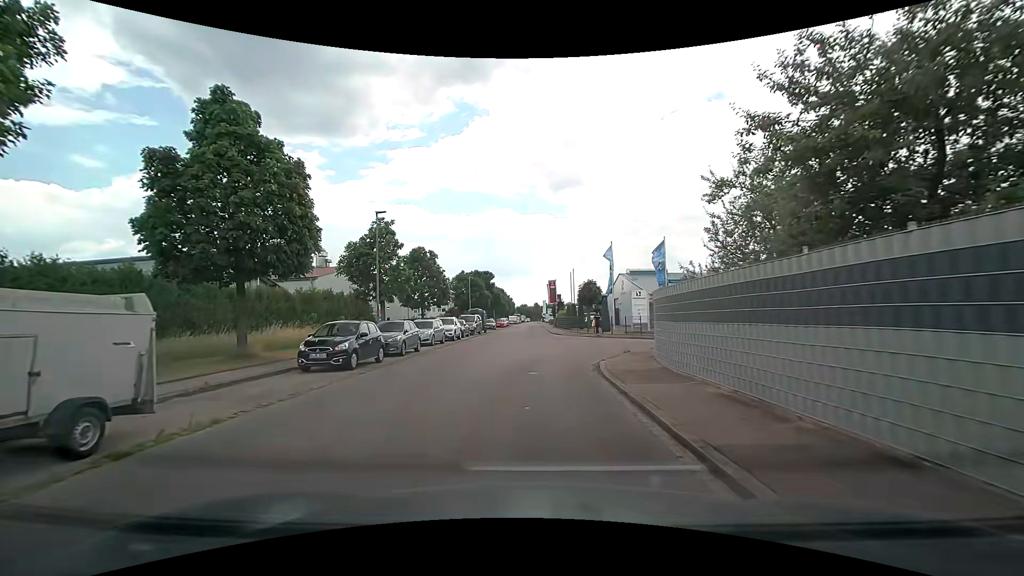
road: residential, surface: asphalt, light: Day
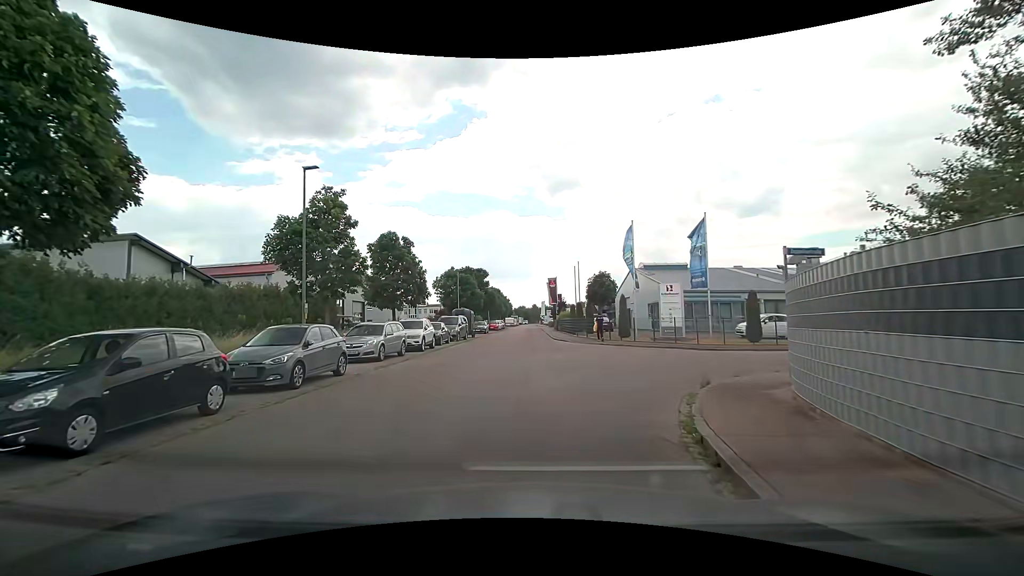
(0.0, +9.0) m; -1°
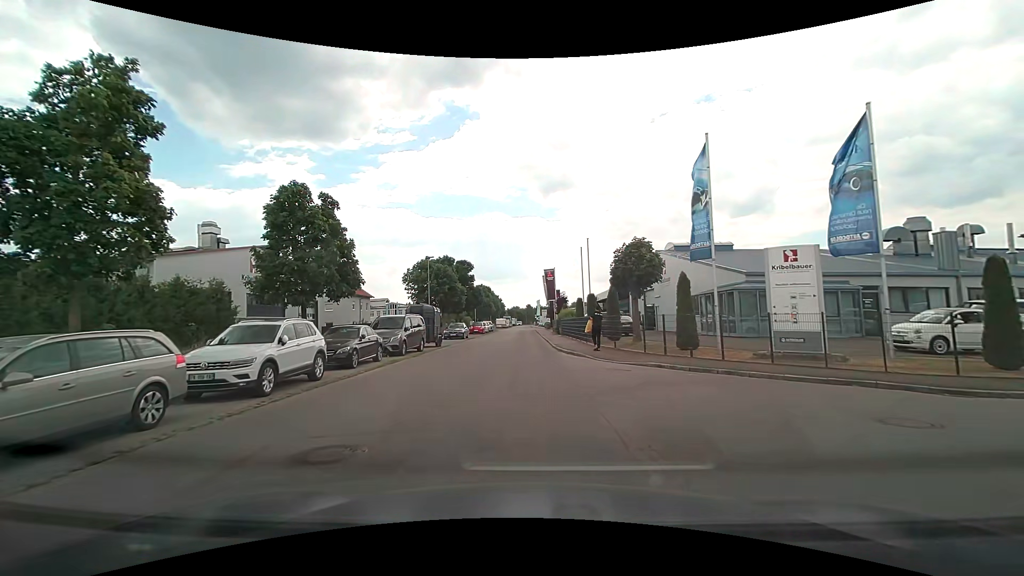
(+0.4, +14.1) m; +2°
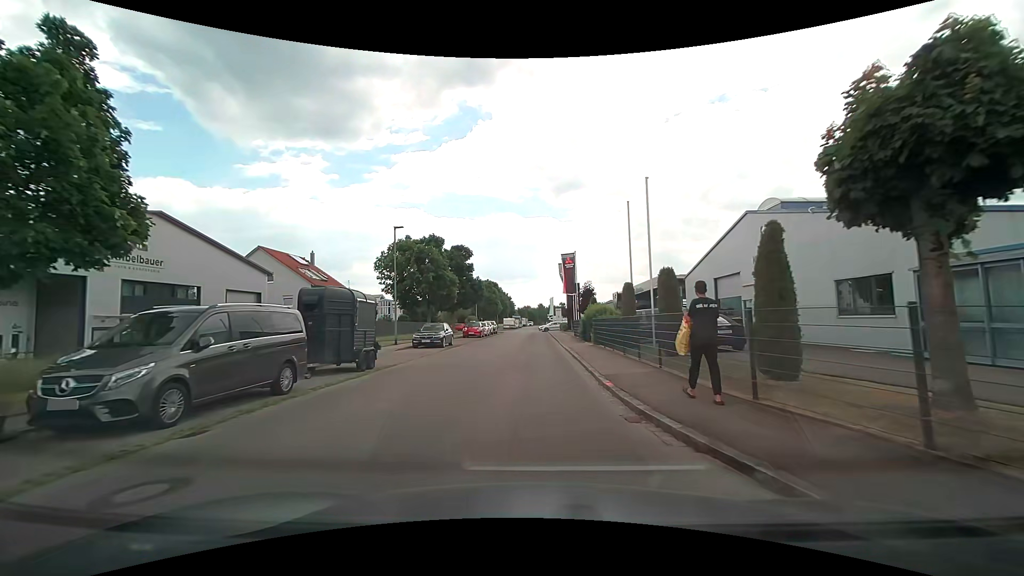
(-0.3, +15.5) m; -1°
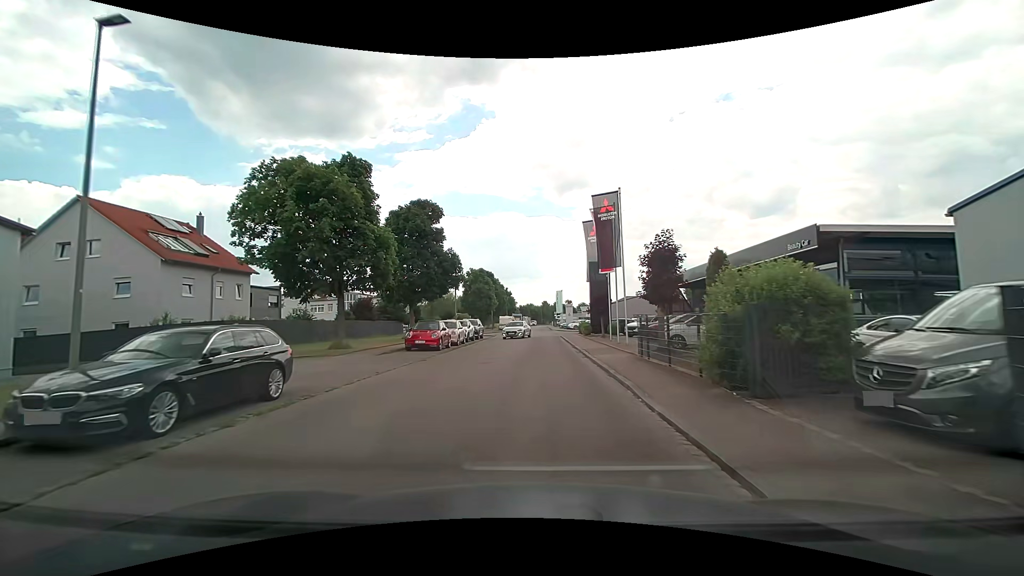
(-0.4, +23.1) m; -1°
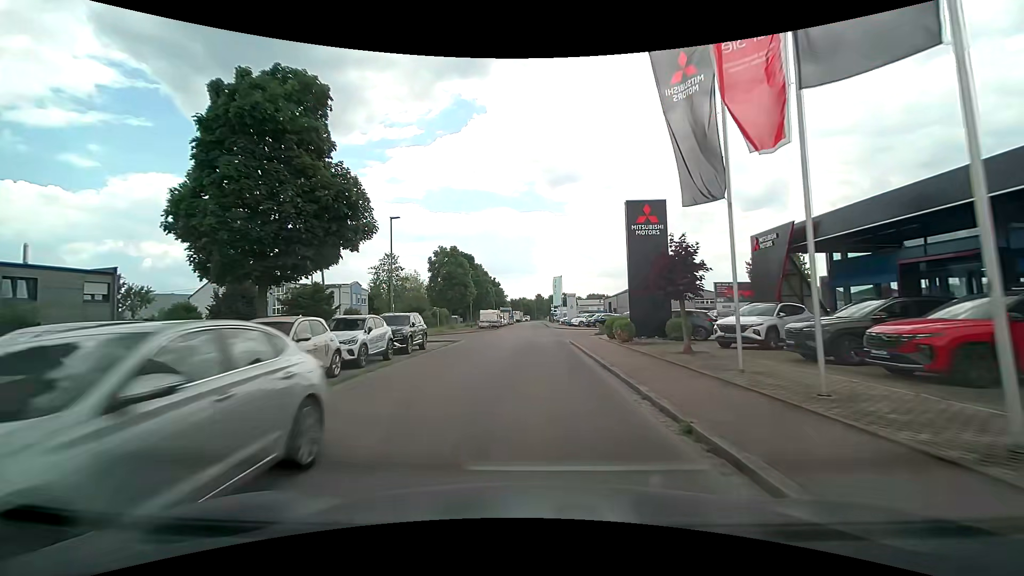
(+0.2, +20.7) m; +1°
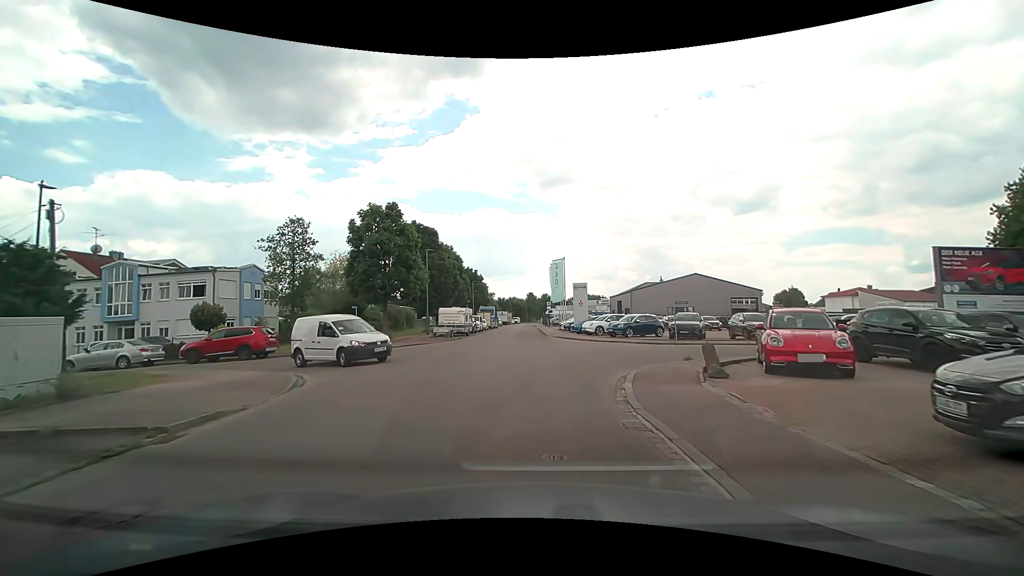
(-0.1, +23.0) m; 0°
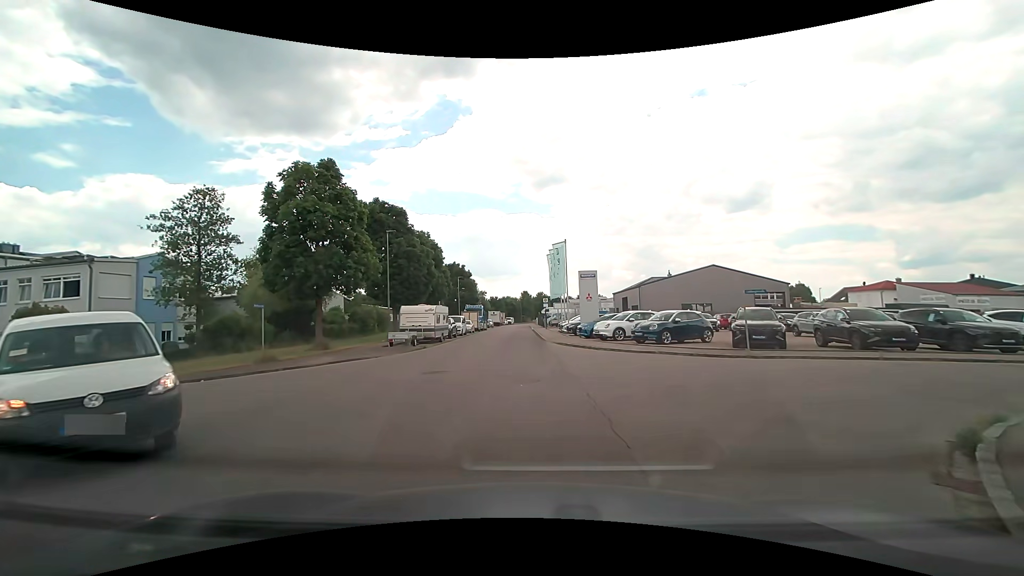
(+0.1, +10.4) m; +1°
(0, +10) (0, +20) (-1, +30) (-2, +40) (-2, +50) (-3, +60) (-3, +70) (-3, +80) (-3, +90) (-3, +100) m
